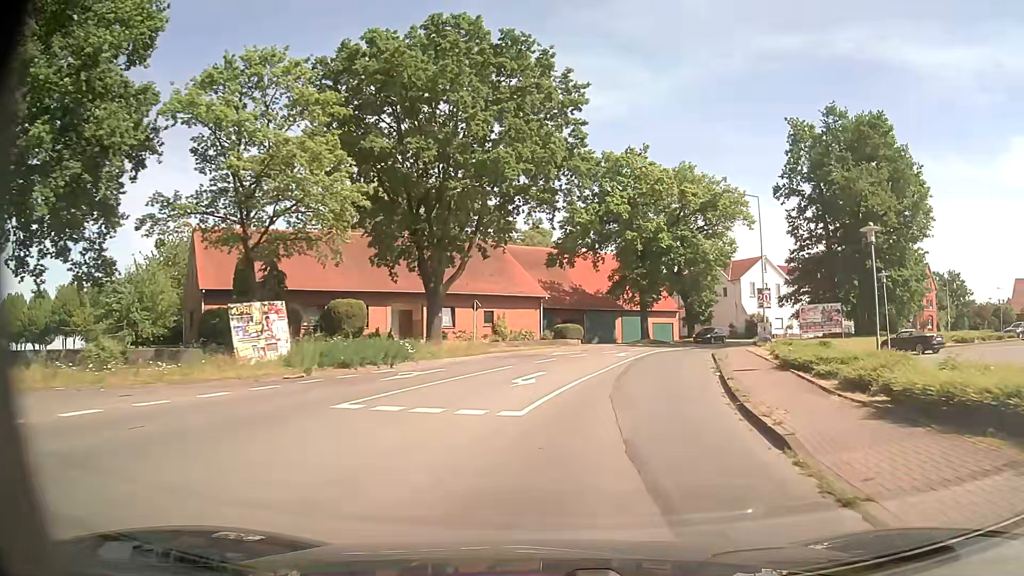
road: secondary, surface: asphalt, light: Day
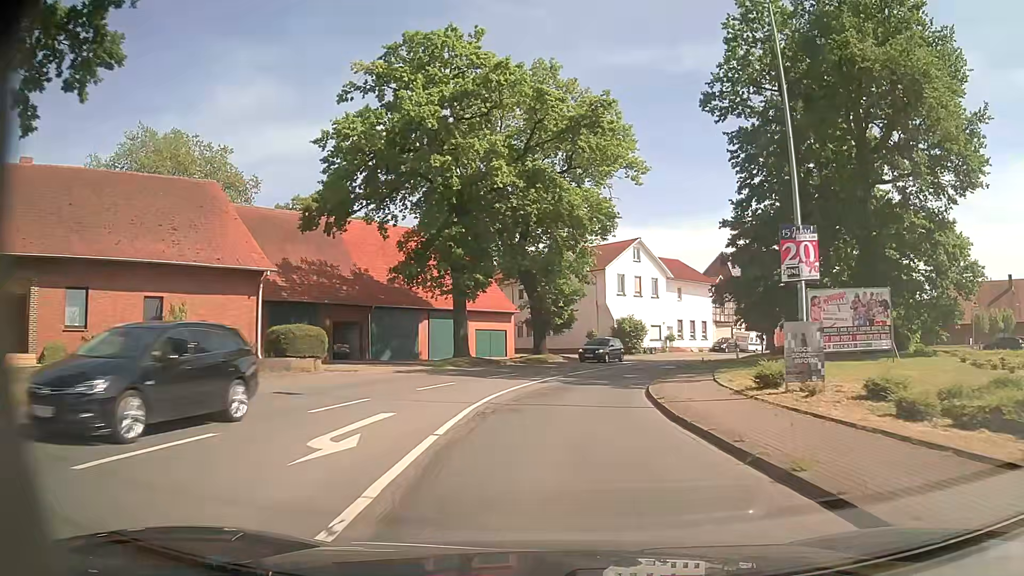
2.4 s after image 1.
(+3.9, +26.5) m; +15°
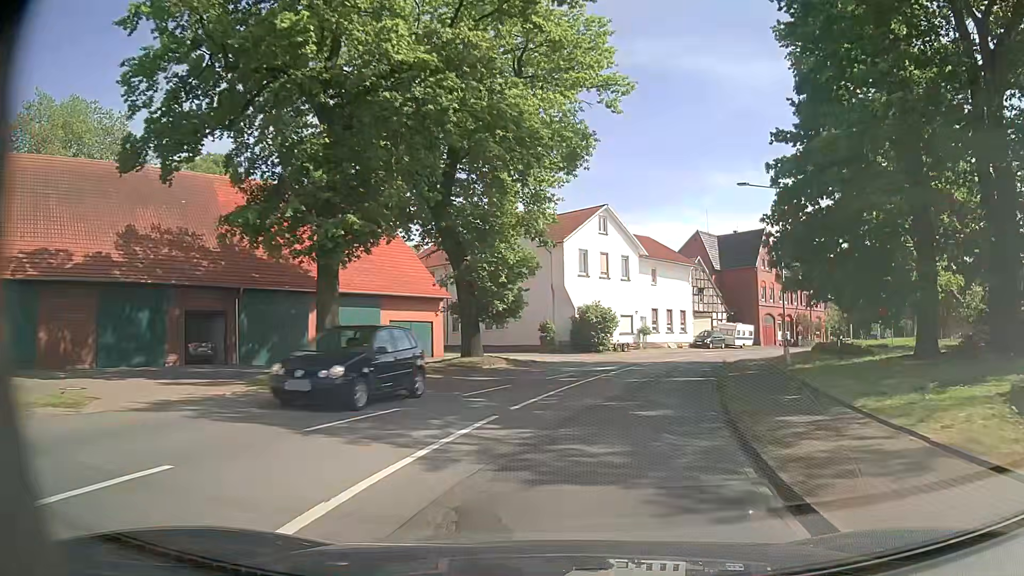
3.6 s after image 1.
(+0.5, +14.1) m; +5°
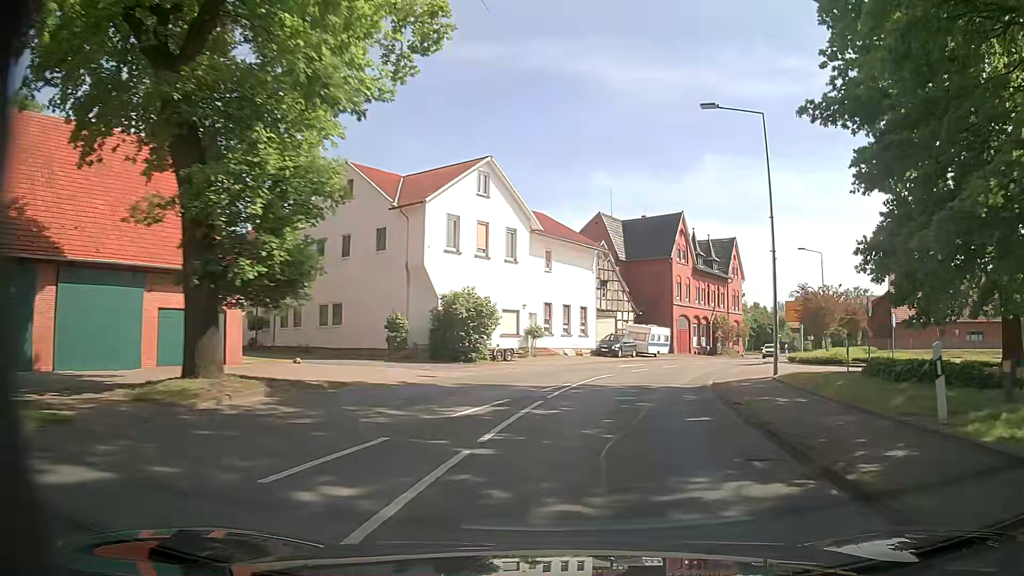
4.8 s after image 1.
(+1.1, +14.3) m; +10°
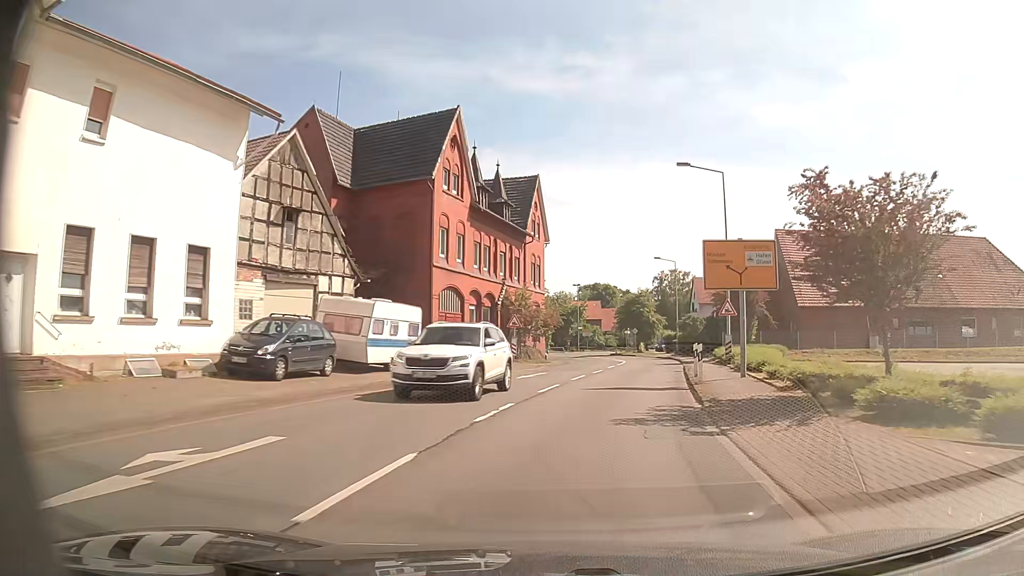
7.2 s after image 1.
(+5.6, +28.8) m; +20°
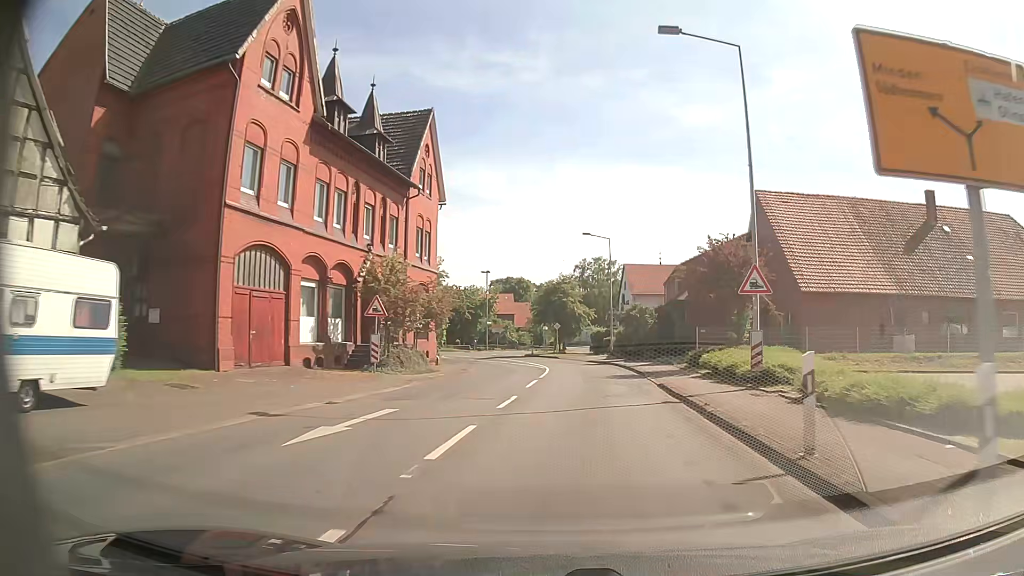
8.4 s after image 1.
(+0.9, +15.0) m; +7°
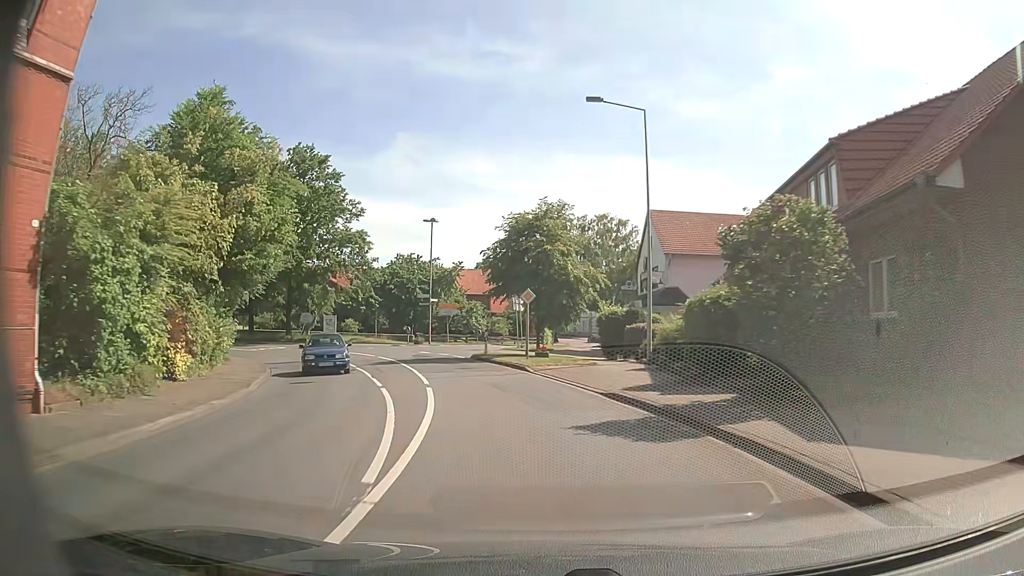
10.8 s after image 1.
(+1.8, +30.3) m; +1°
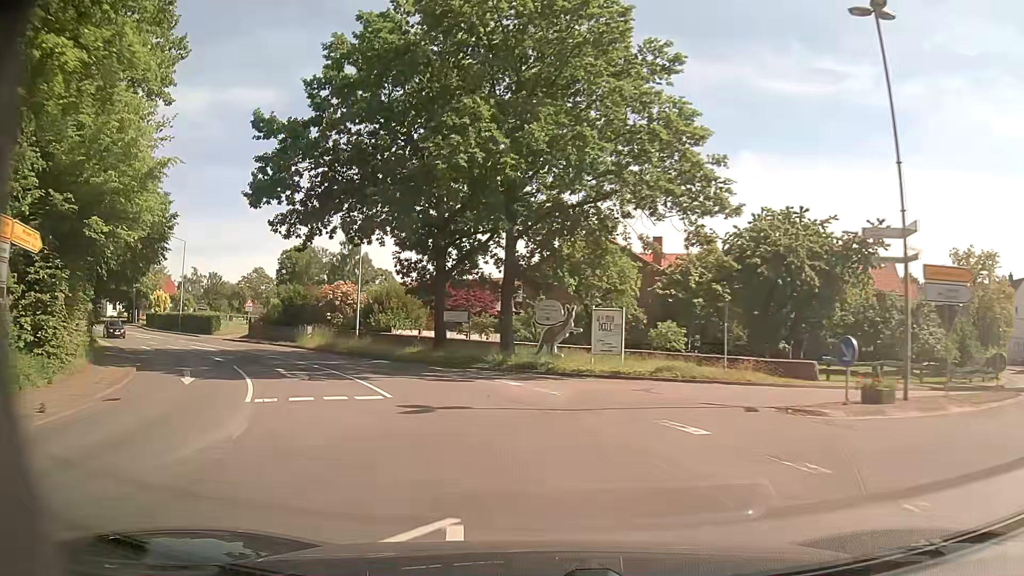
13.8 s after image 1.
(-8.6, +36.3) m; -30°
(-1, +10) (-4, +20) (-9, +28) (-15, +36) (-22, +43) (-29, +50) (-37, +57) (-44, +63) (-52, +70) (-60, +76) m
